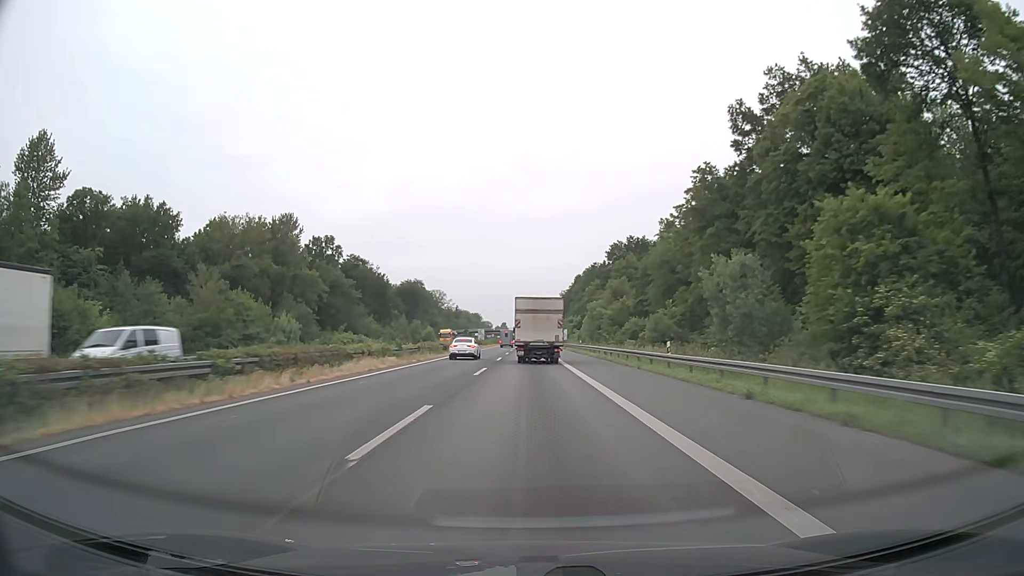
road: motorway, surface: asphalt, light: Day
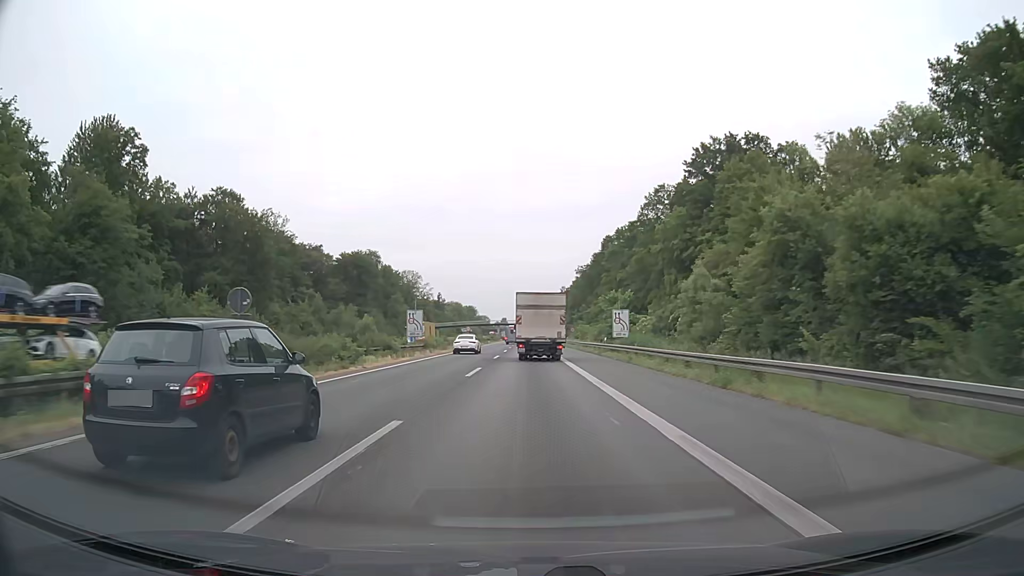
(-0.2, +75.3) m; 0°
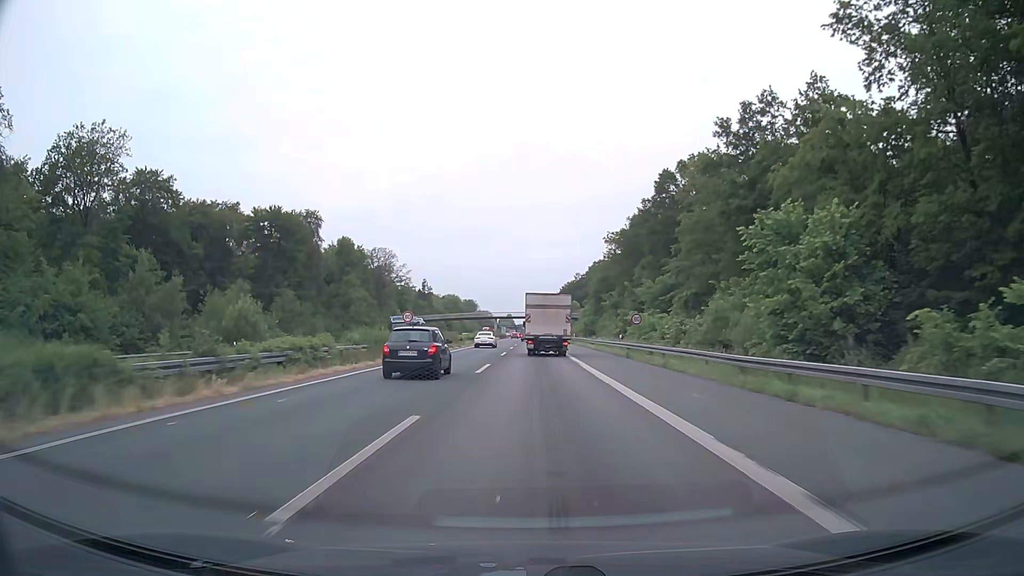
(-0.2, +53.1) m; -1°
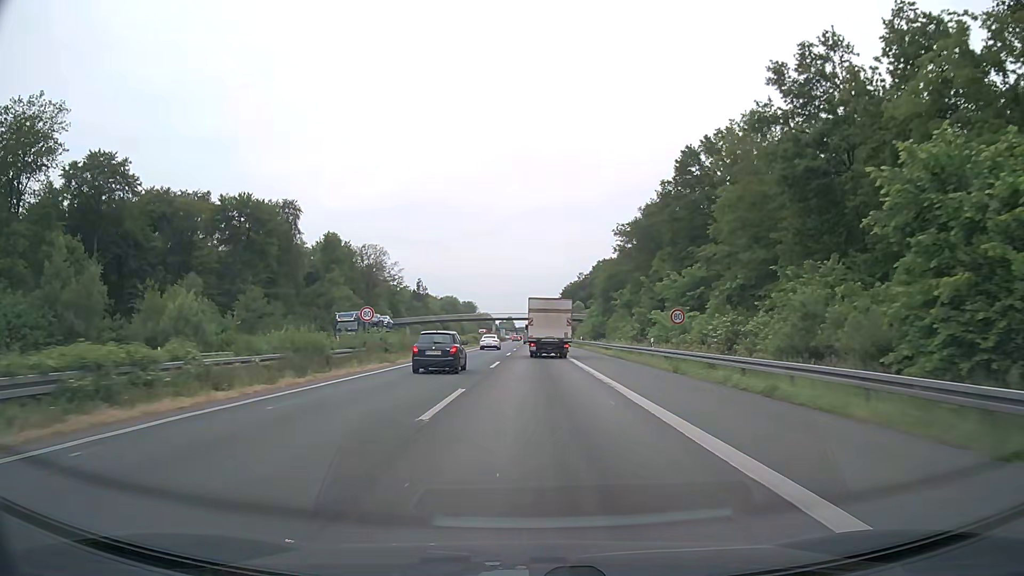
(0.0, +11.9) m; 0°
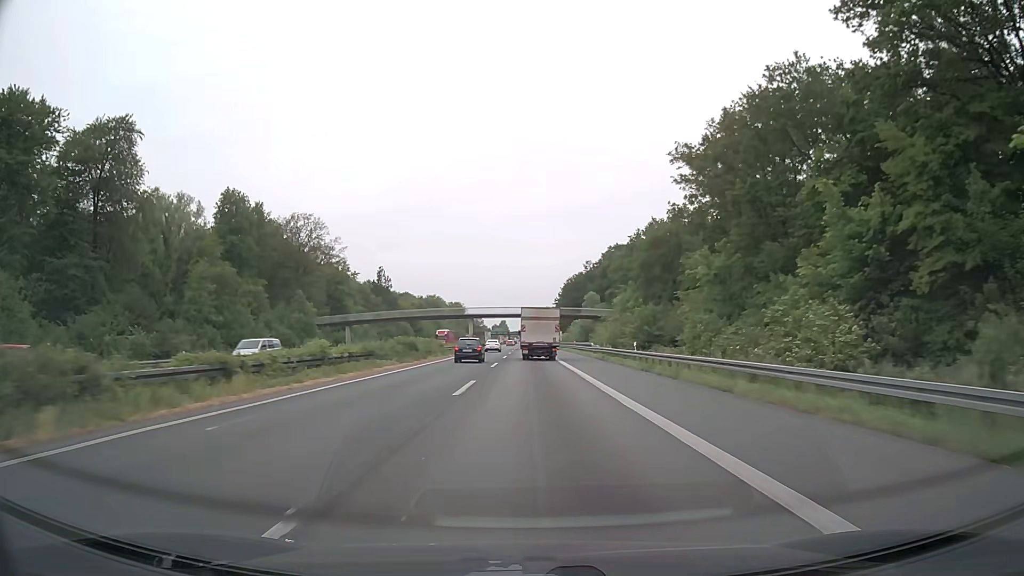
(+0.5, +48.3) m; +1°
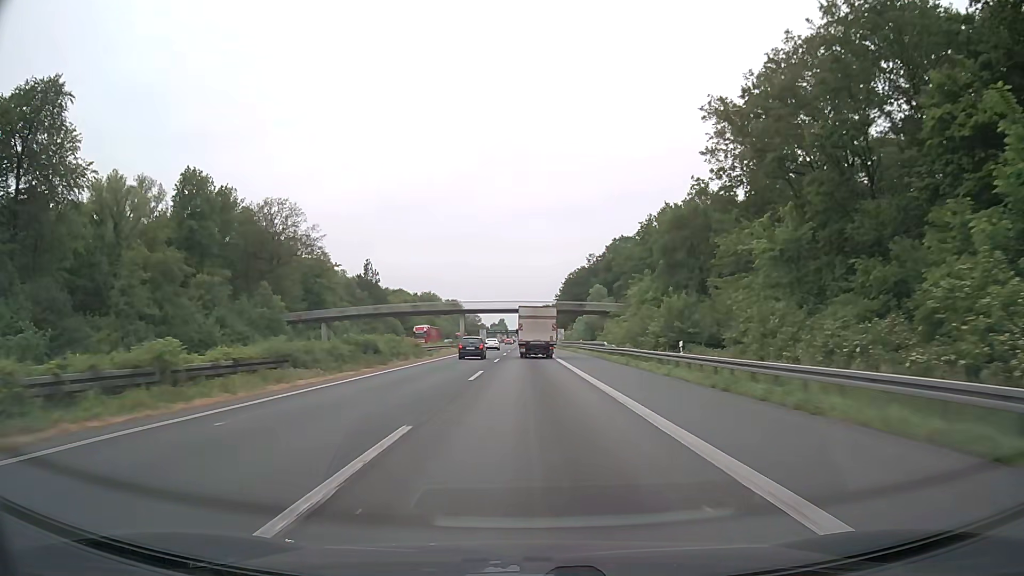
(0.0, +12.4) m; 0°
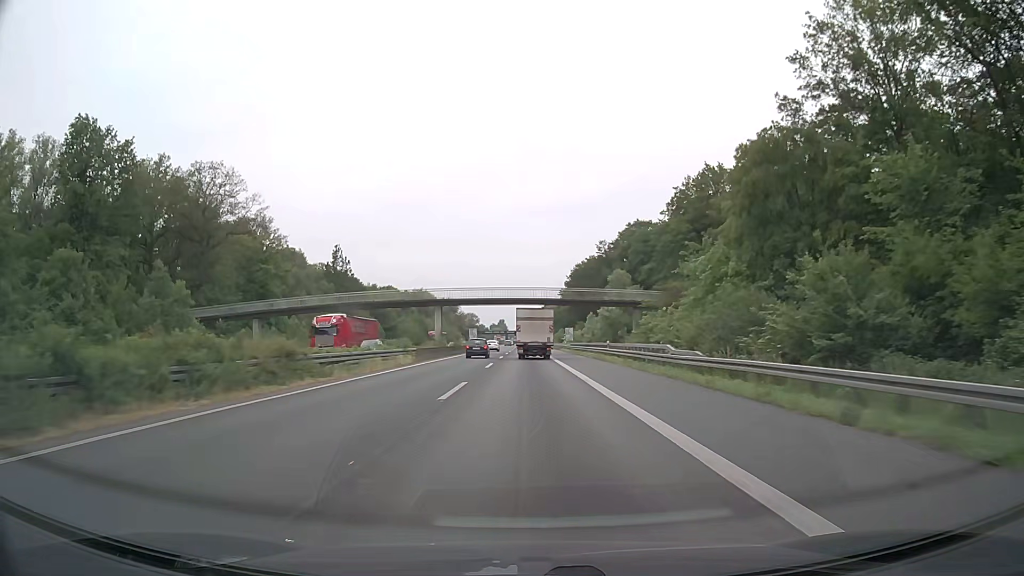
(-0.1, +25.0) m; 0°
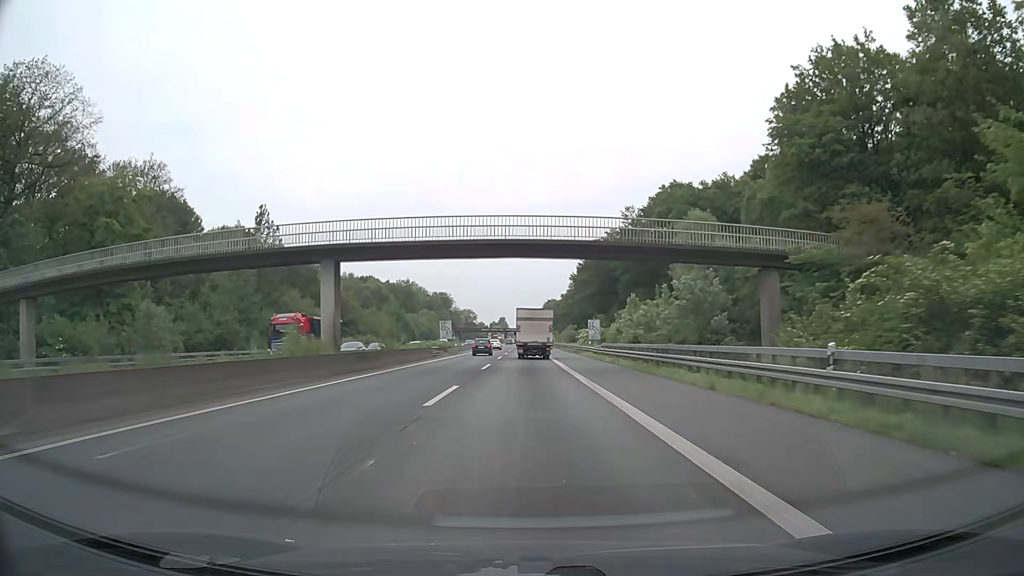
(-0.1, +37.8) m; 0°
(0, +10) (0, +20) (0, +30) (0, +40) (0, +50) (0, +60) (0, +70) (0, +80) (0, +90) (0, +100) m
